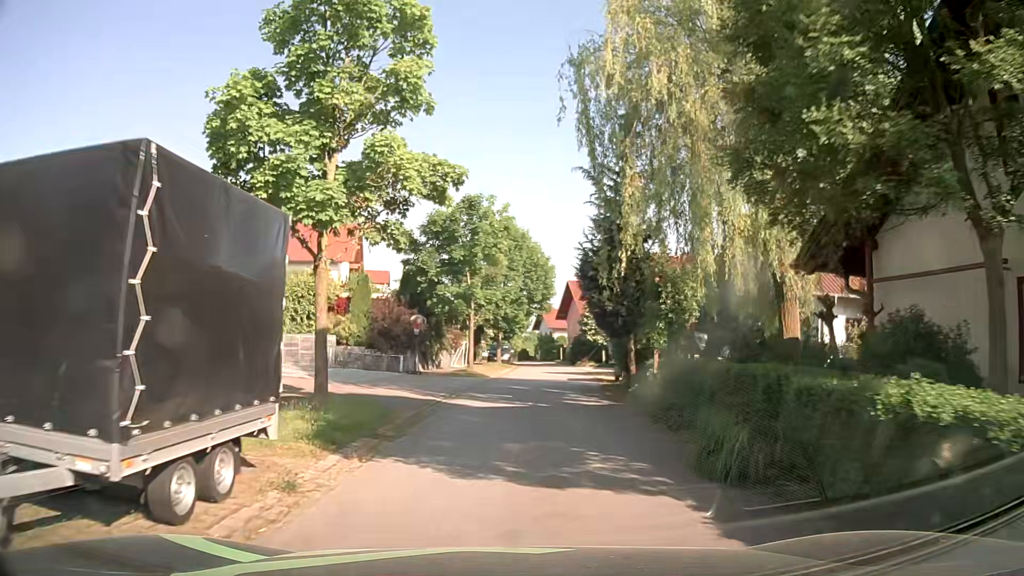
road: residential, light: Day
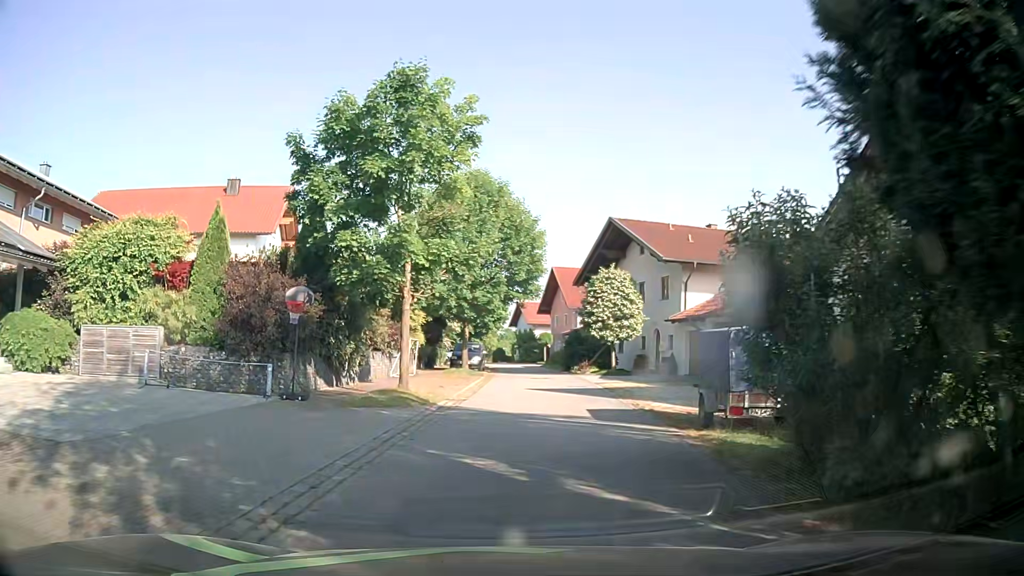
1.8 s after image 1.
(+0.2, +13.8) m; +1°
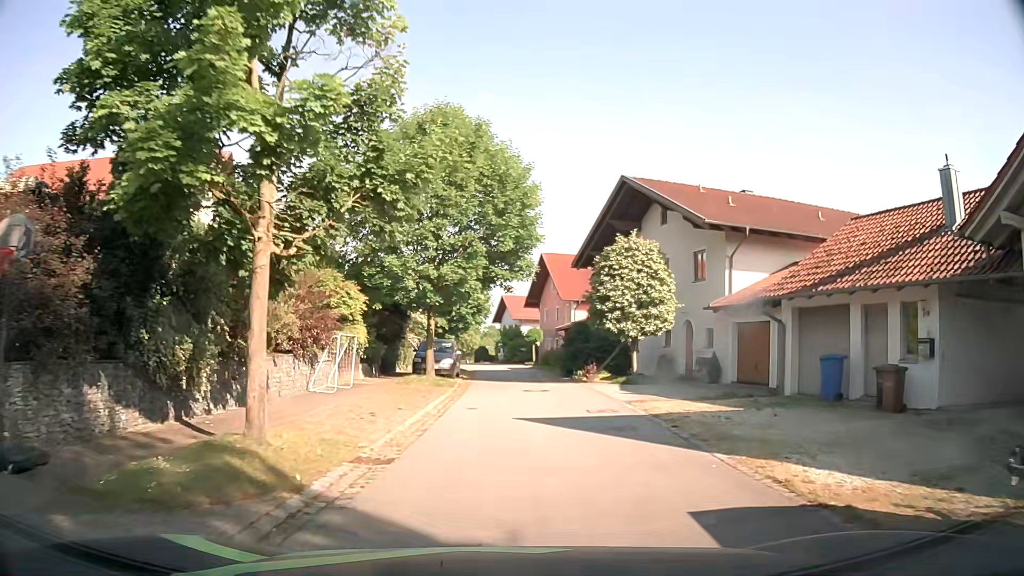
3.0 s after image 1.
(+0.1, +9.2) m; +3°
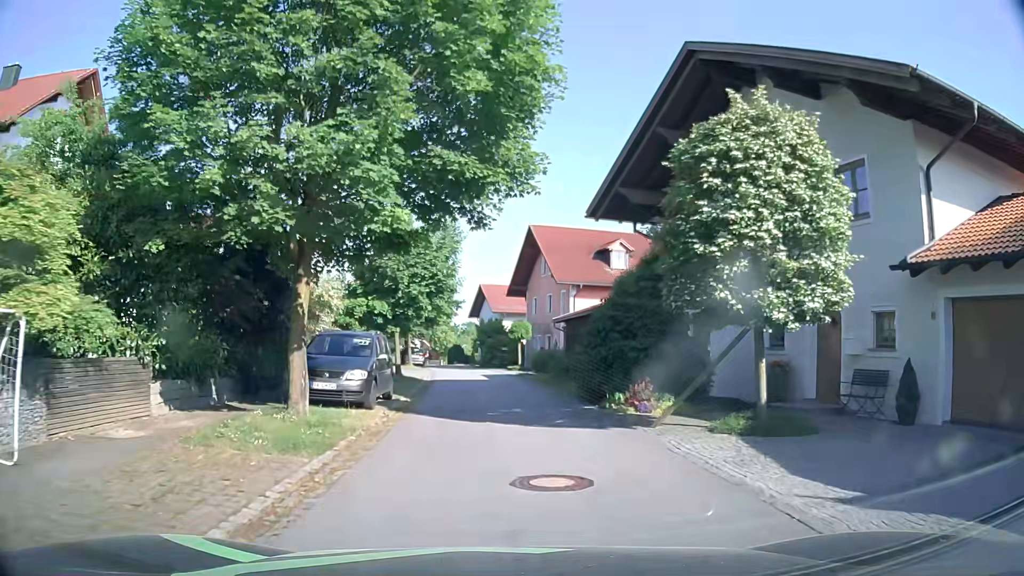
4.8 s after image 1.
(+0.1, +13.8) m; +1°
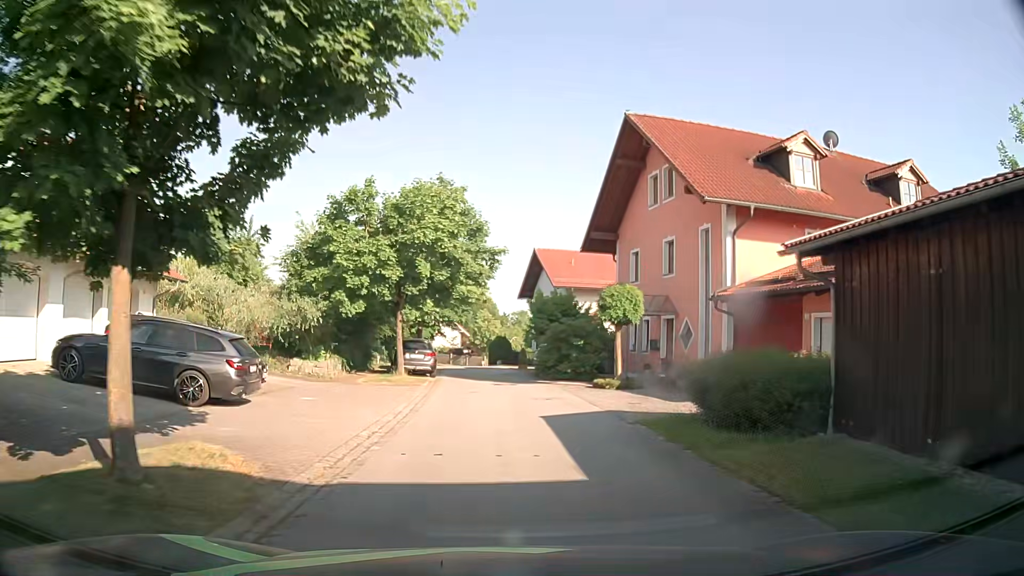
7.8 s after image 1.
(-0.9, +22.8) m; -4°
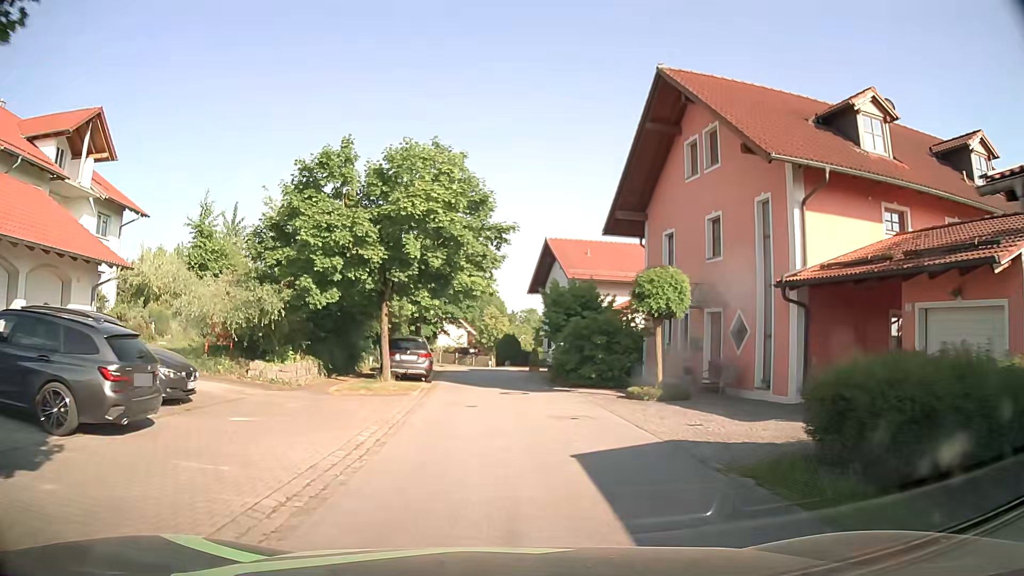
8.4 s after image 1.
(0.0, +4.5) m; 0°
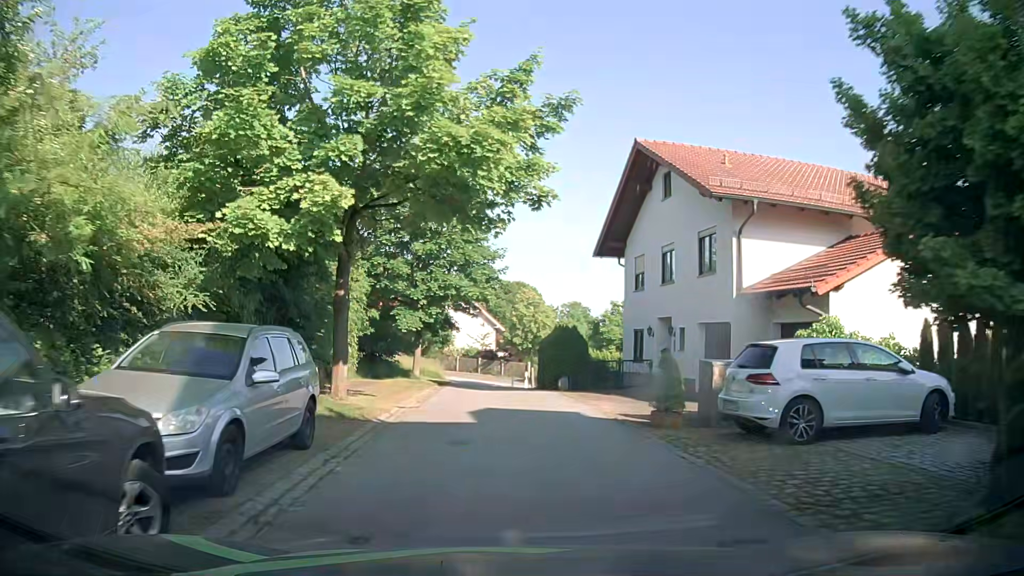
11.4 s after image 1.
(-0.7, +22.7) m; -3°
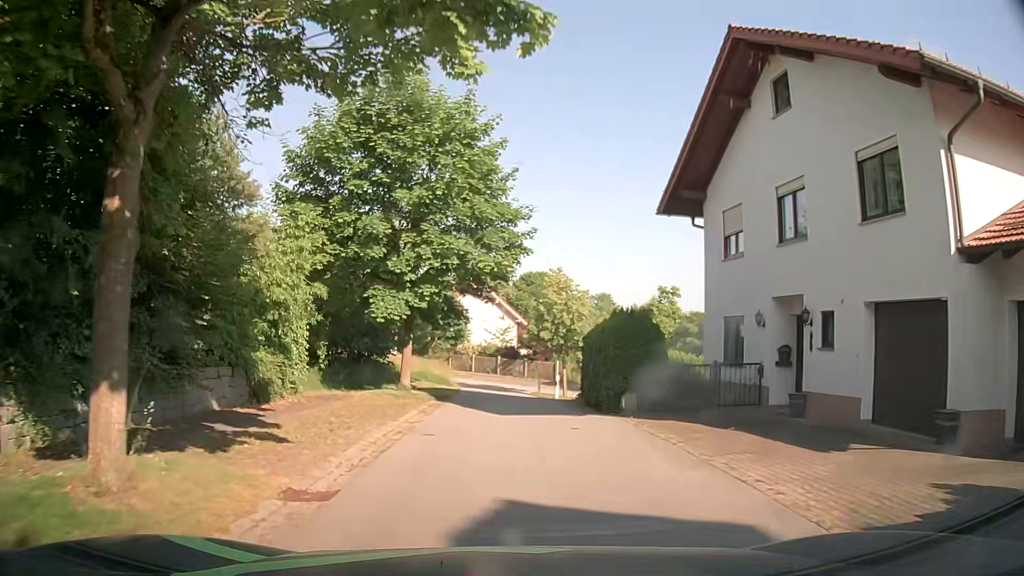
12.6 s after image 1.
(-0.1, +9.0) m; -1°
(0, +10) (0, +20) (0, +30) (-2, +40) (-6, +49) (-12, +57) (-20, +63) (-29, +68) (-35, +76) (-35, +85) m
